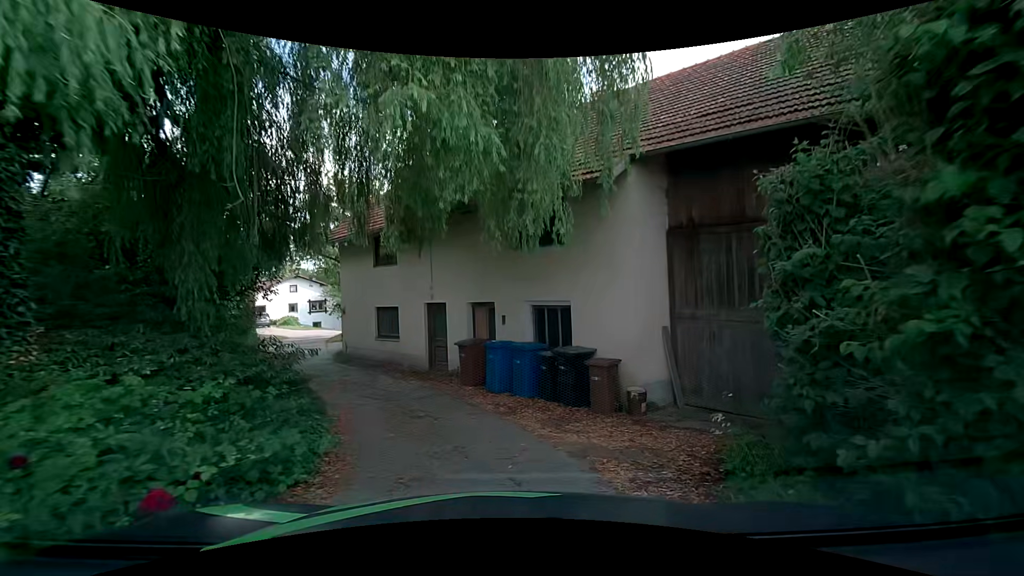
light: Day
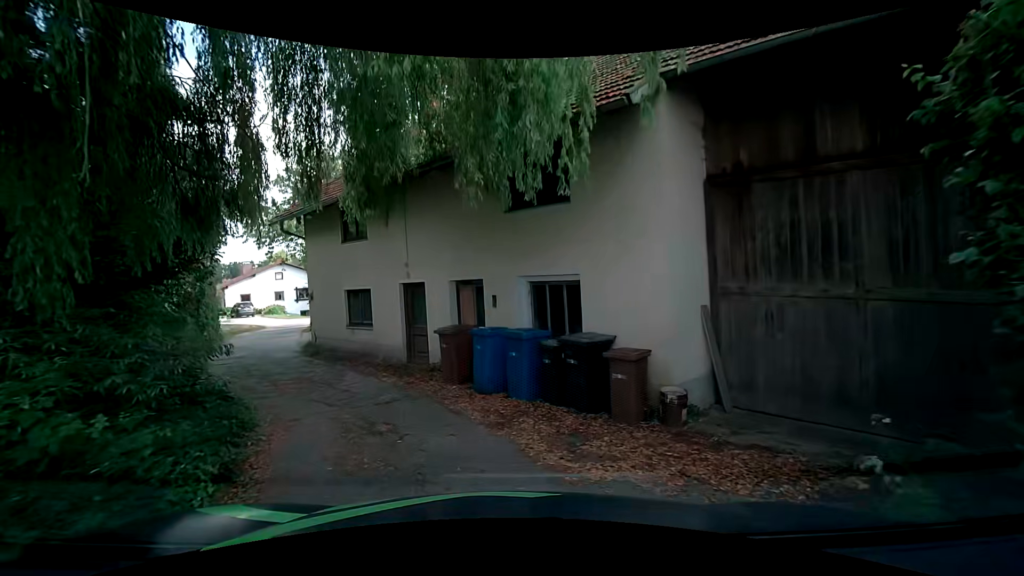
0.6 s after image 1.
(+0.1, +2.3) m; +1°
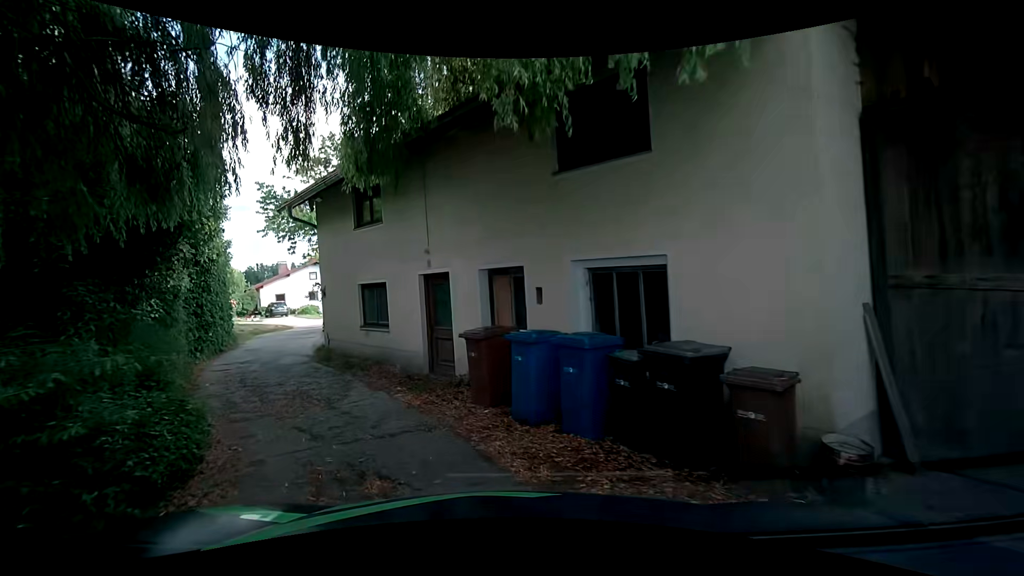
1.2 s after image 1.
(-0.1, +2.4) m; -4°
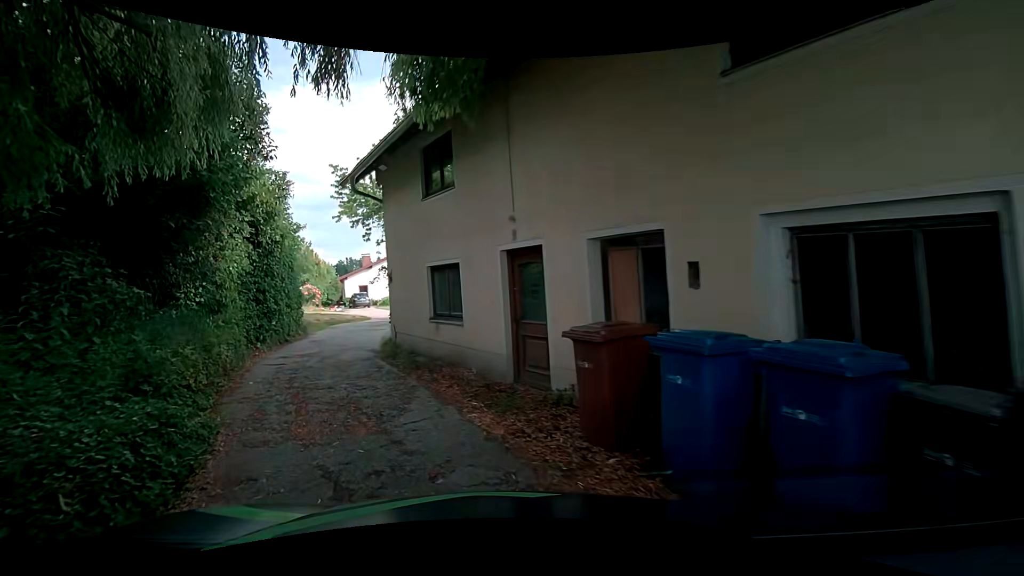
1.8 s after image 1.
(-0.2, +2.4) m; -9°
